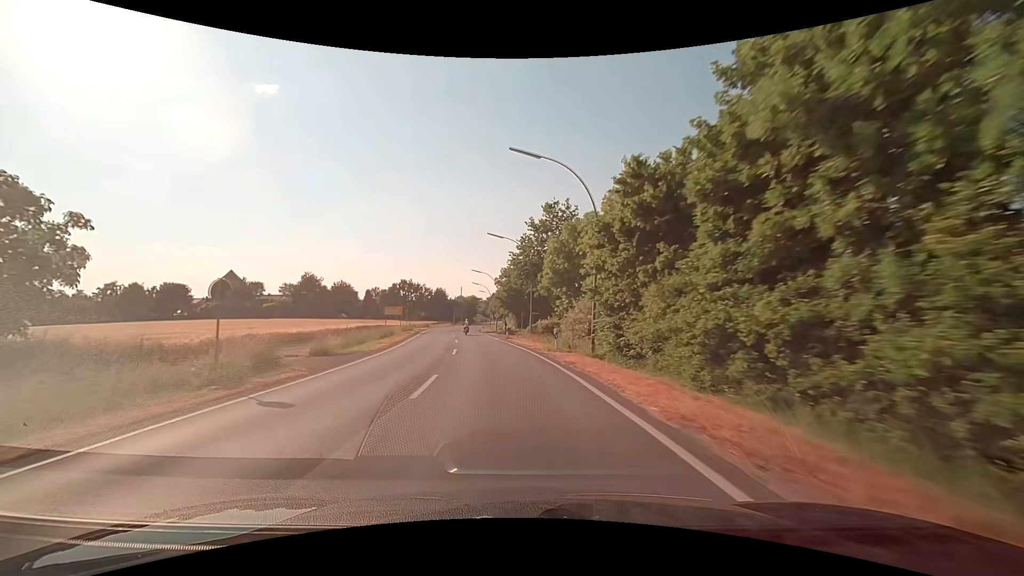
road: secondary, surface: asphalt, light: Day
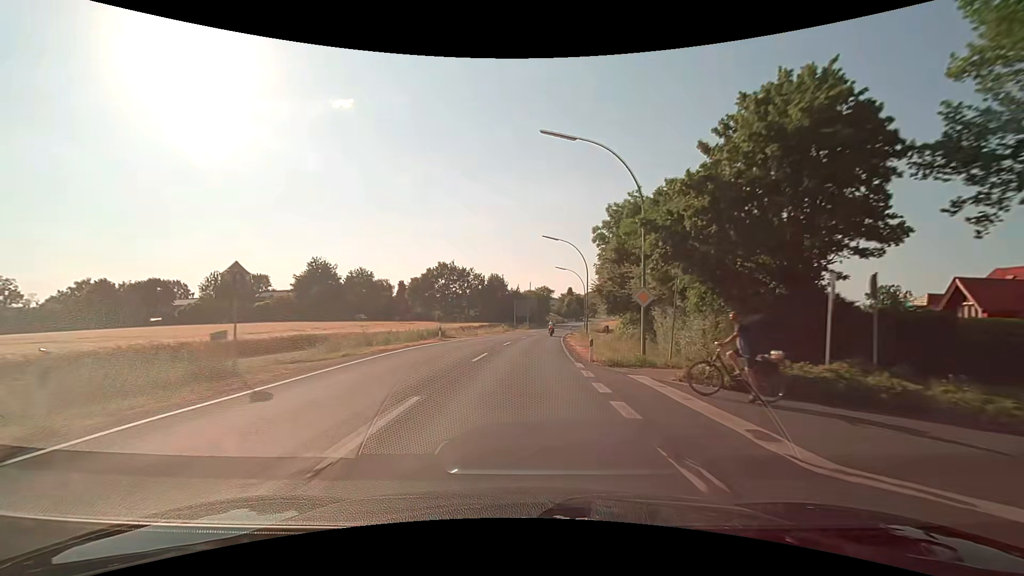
(-5.7, +53.3) m; -9°
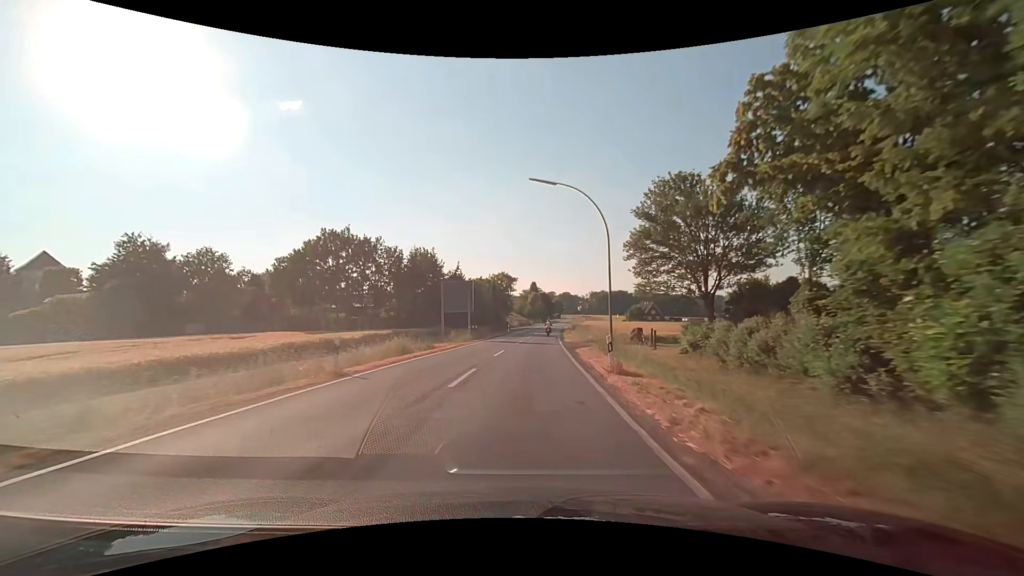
(+1.6, +42.5) m; +4°
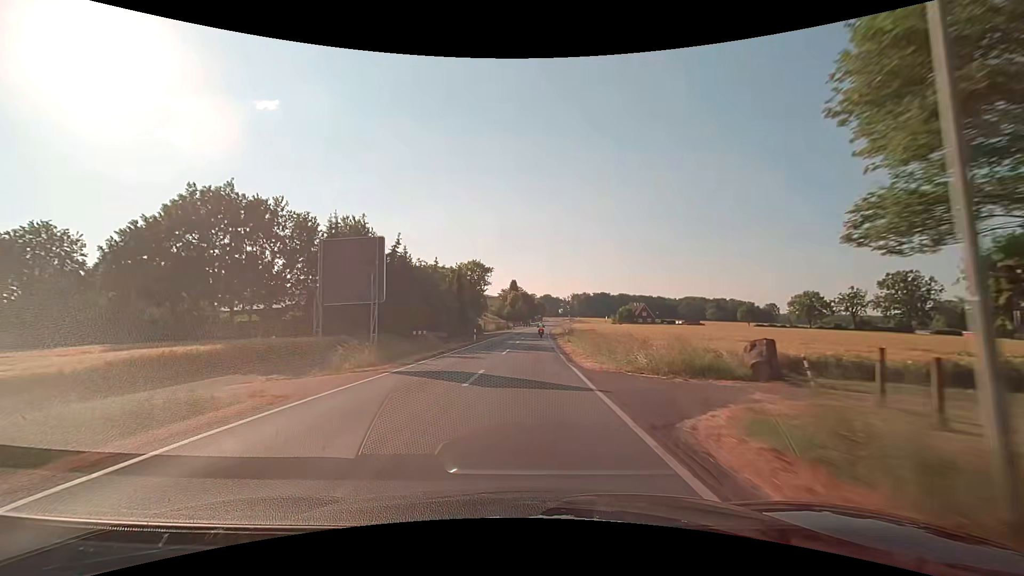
(+0.5, +21.2) m; +3°
(0, +10) (0, +20) (0, +30) (+1, +40) (+1, +50) (+1, +60) (+2, +70) (+2, +80) (+3, +90) (+3, +100) m
